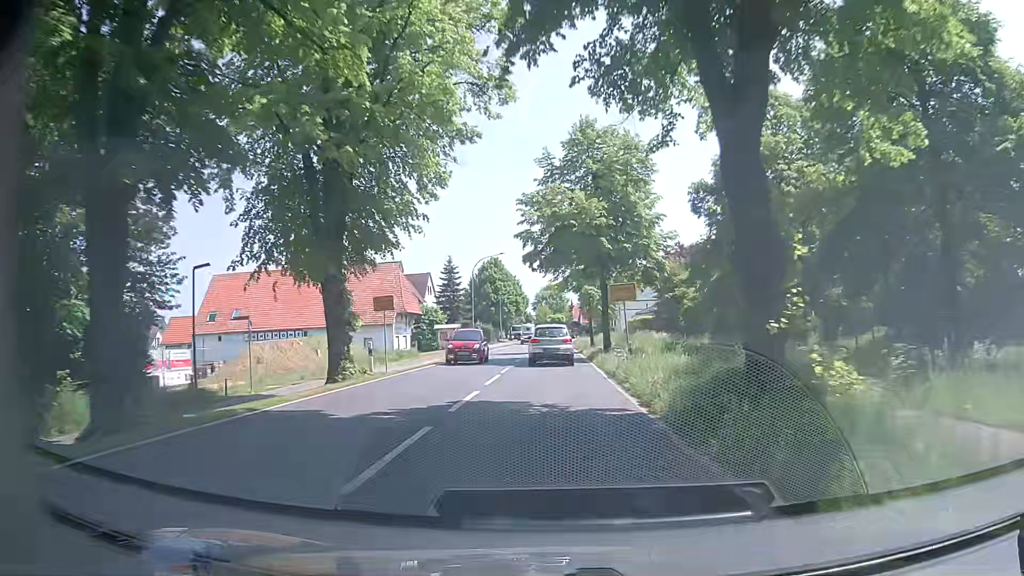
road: primary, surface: asphalt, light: Day
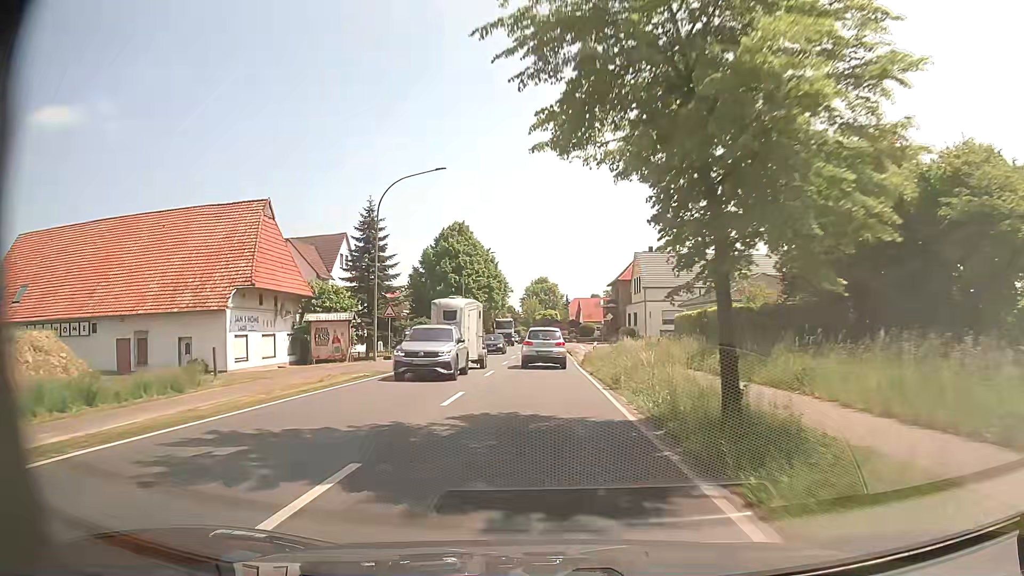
(+0.5, +37.4) m; +1°
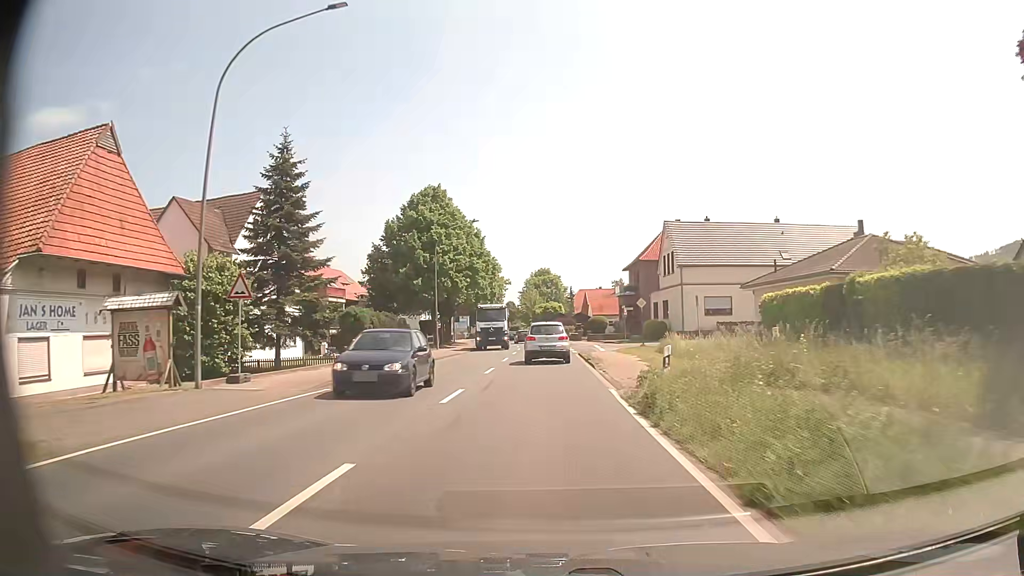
(-0.1, +18.4) m; 0°
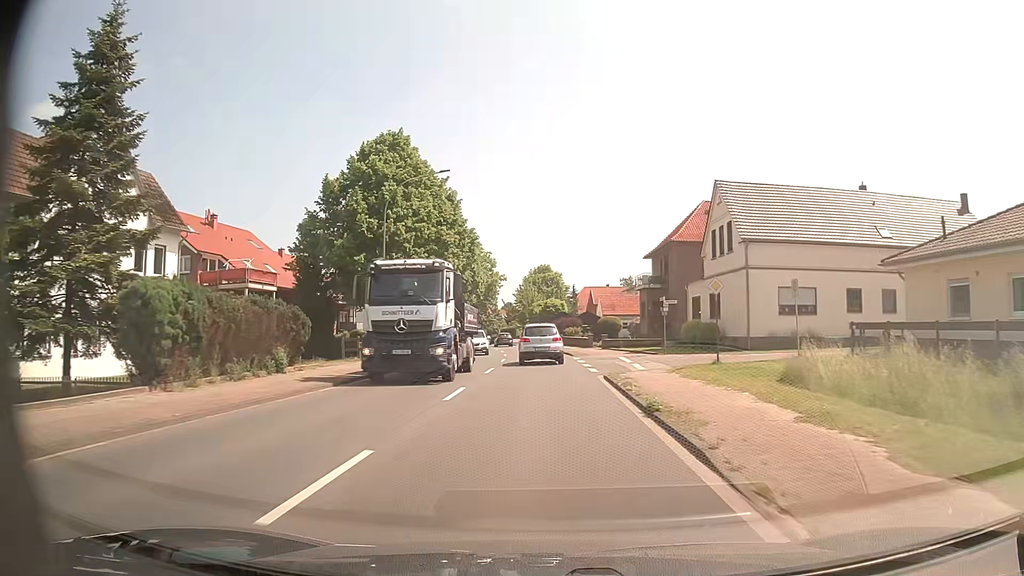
(-0.1, +17.1) m; -1°
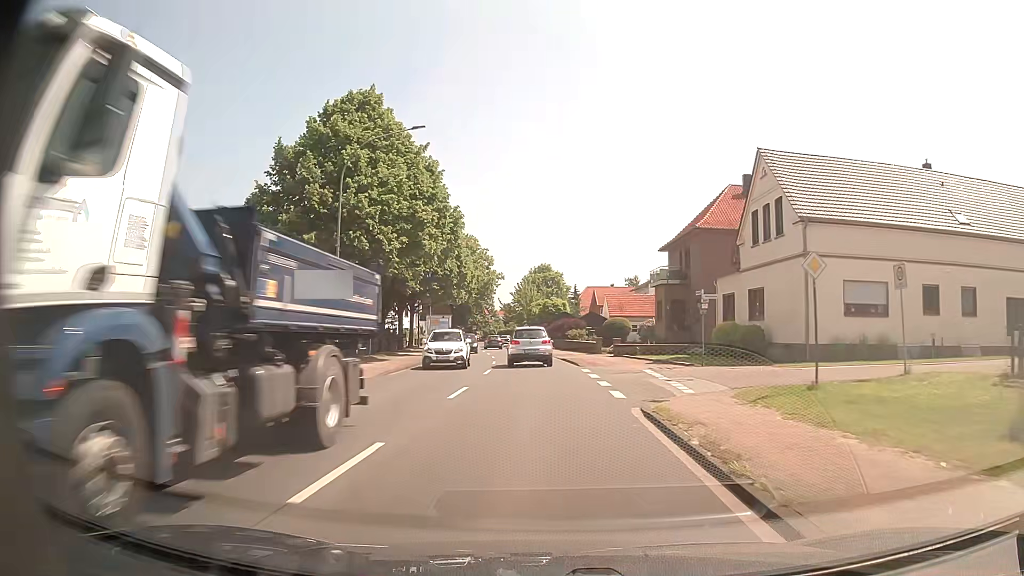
(0.0, +8.2) m; 0°
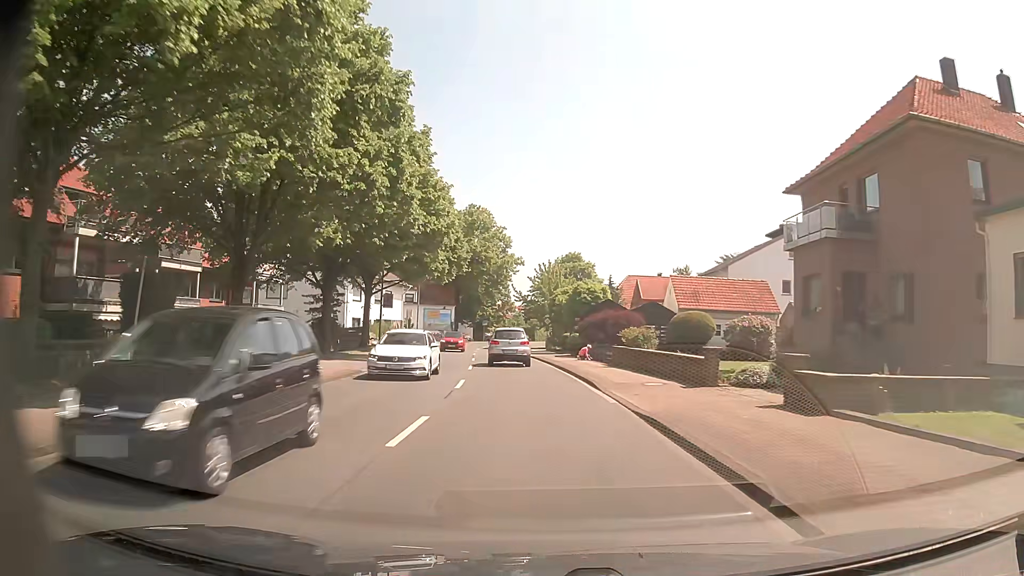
(-0.4, +24.5) m; -2°
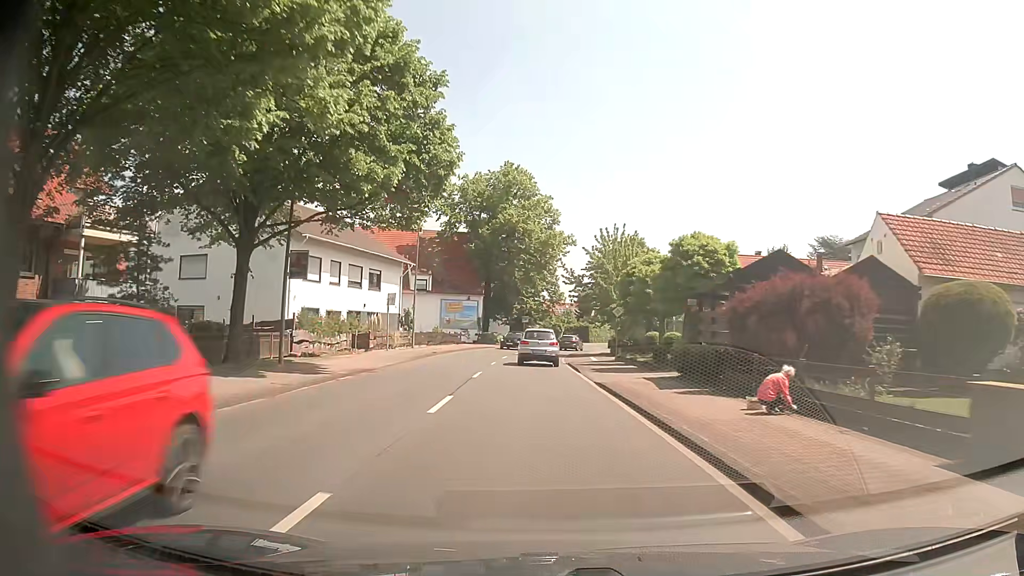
(-0.9, +23.8) m; -4°
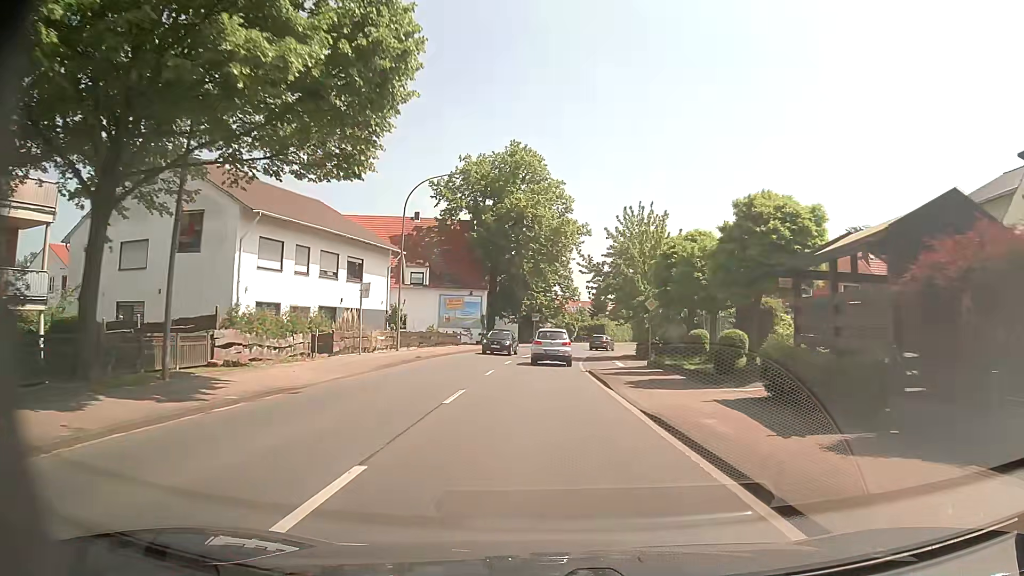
(0.0, +7.9) m; -1°
(0, +10) (0, +20) (0, +30) (+1, +40) (+2, +50) (+4, +60) (+6, +69) (+10, +79) (+14, +88) (+18, +97) m
